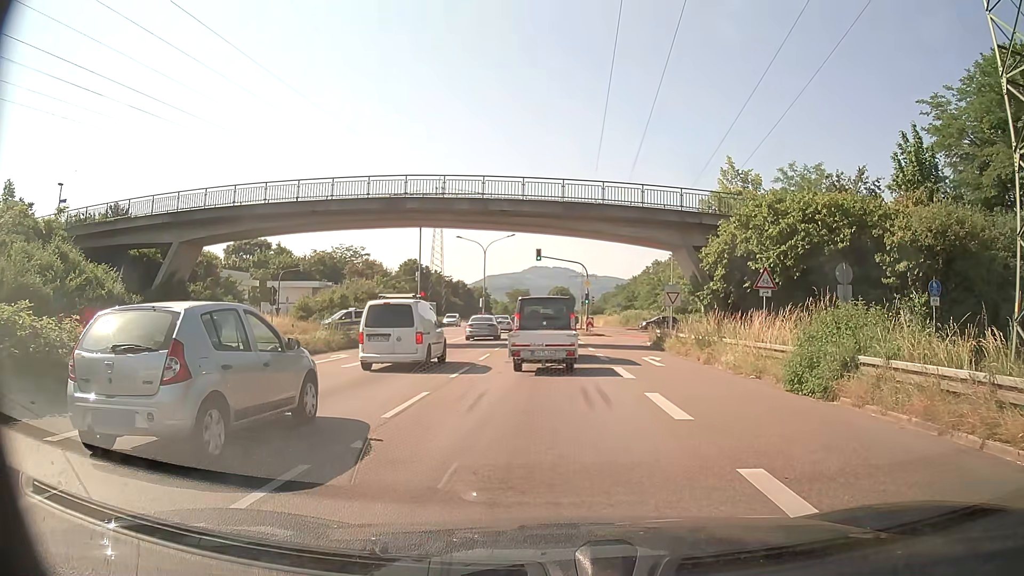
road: trunk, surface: asphalt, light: Day
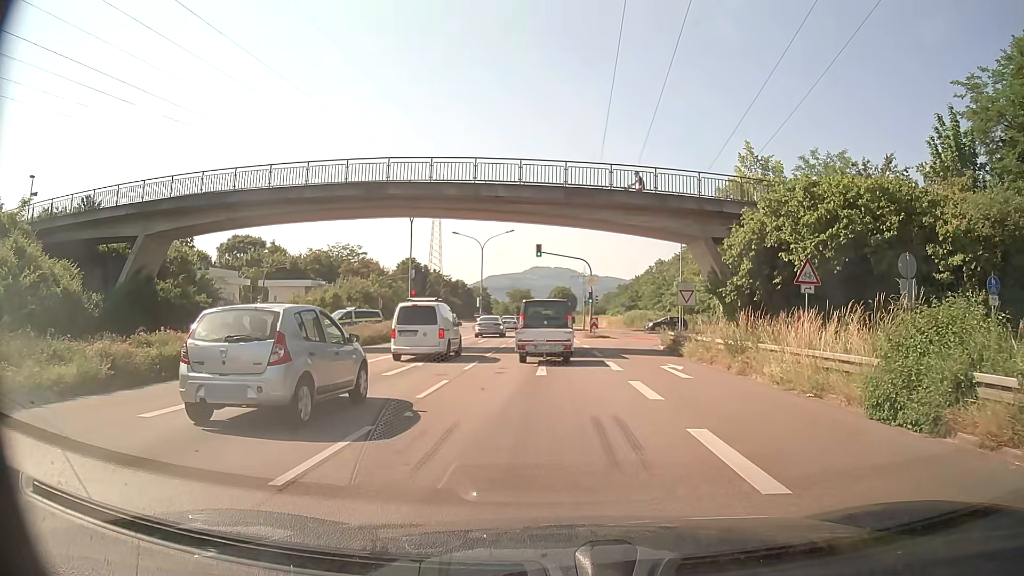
(0.0, +3.9) m; 0°
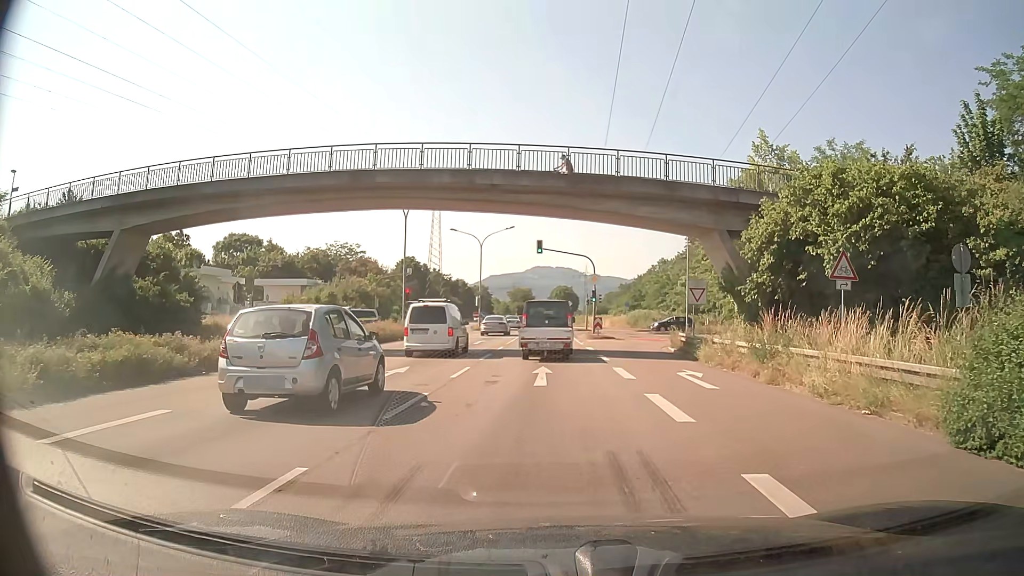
(0.0, +2.5) m; 0°
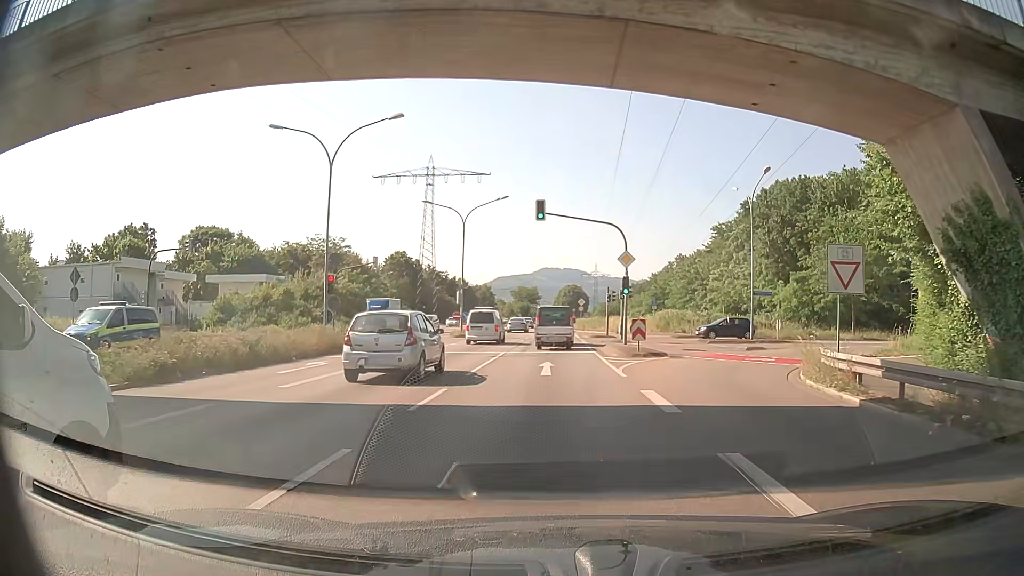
(0.0, +17.5) m; -1°
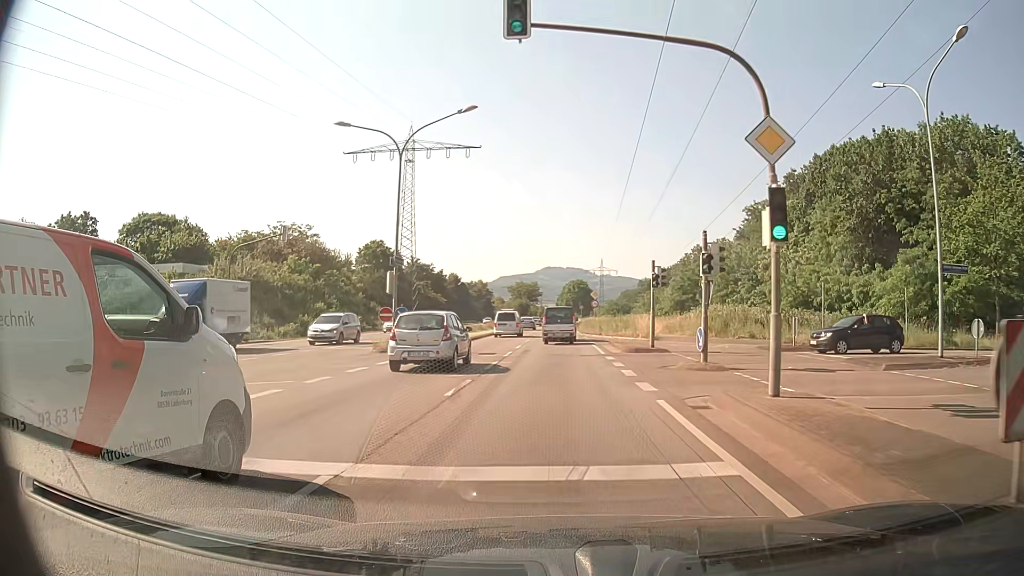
(+0.1, +21.0) m; 0°
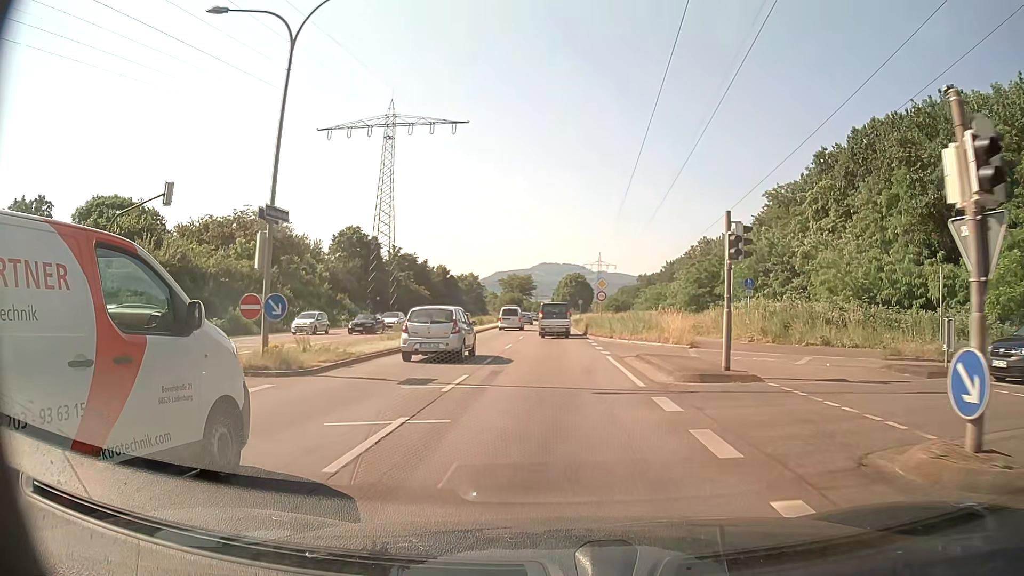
(0.0, +12.2) m; 0°
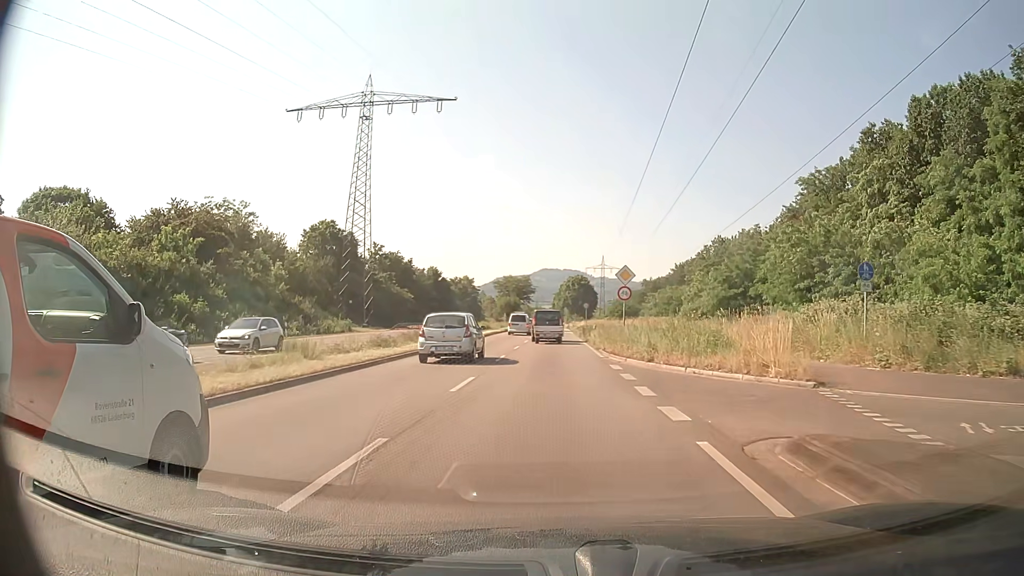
(0.0, +13.4) m; 0°
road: primary
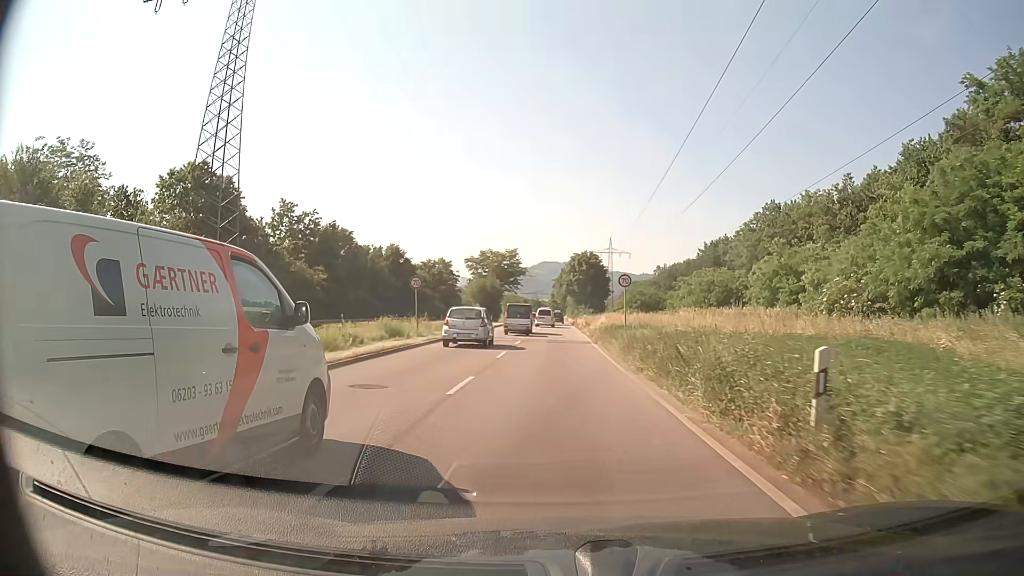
(0.0, +37.6) m; 0°
(0, +10) (0, +20) (0, +30) (0, +40) (0, +50) (0, +60) (0, +70) (0, +80) (0, +90) (0, +100) m
